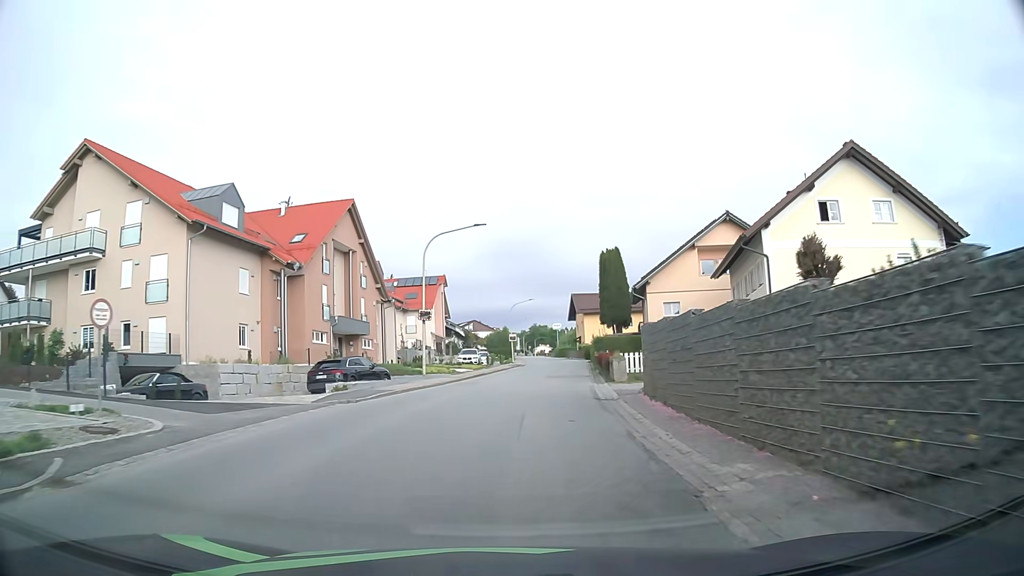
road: secondary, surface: asphalt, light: Day
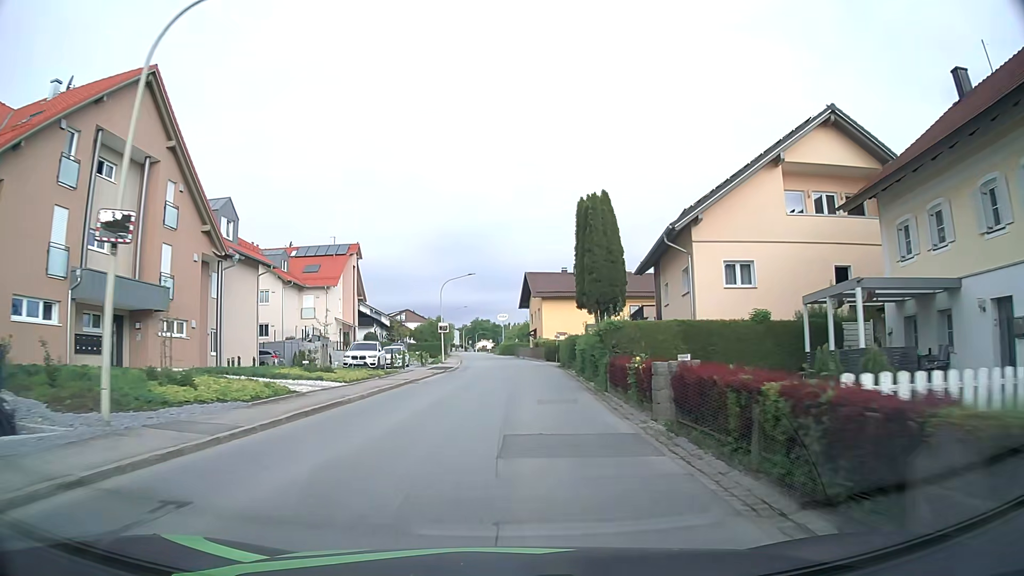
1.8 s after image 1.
(+0.8, +23.1) m; +5°
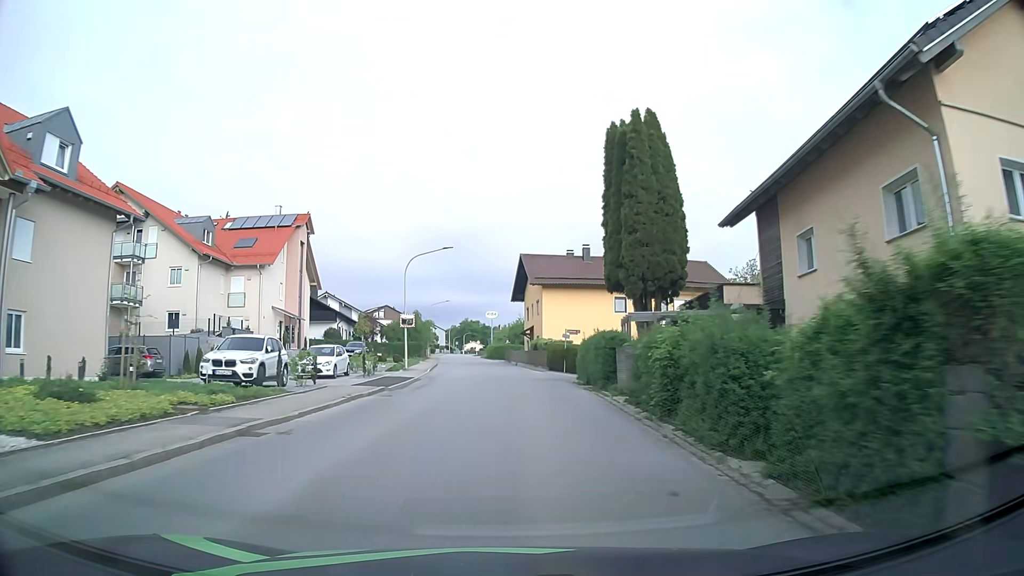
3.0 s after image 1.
(+0.1, +15.6) m; +1°
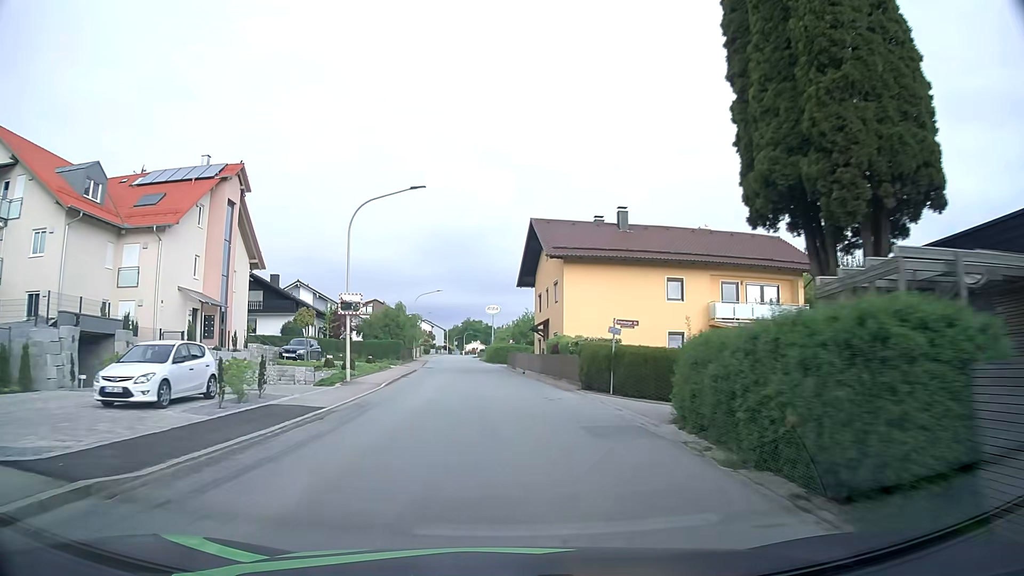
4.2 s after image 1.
(0.0, +15.8) m; 0°
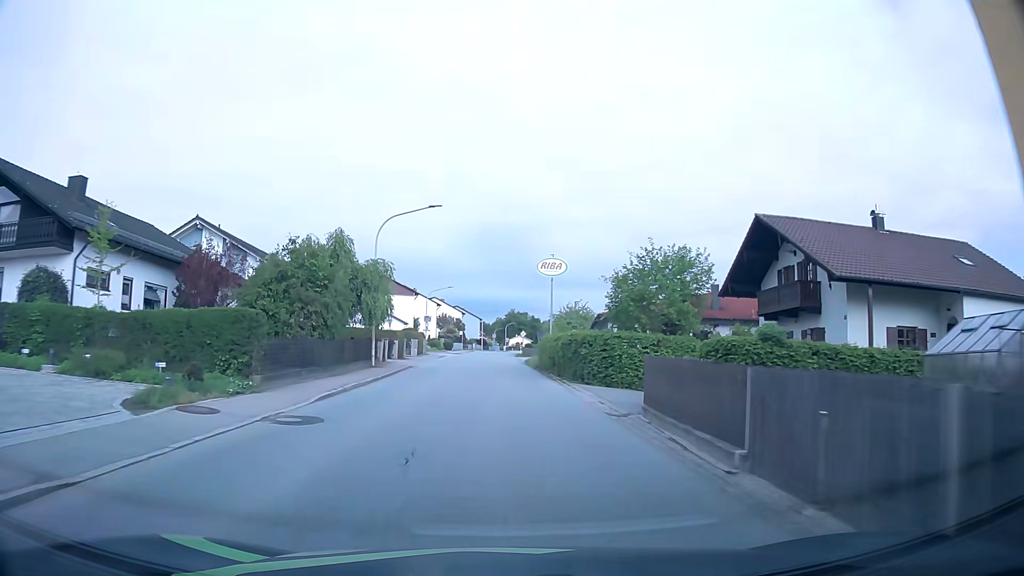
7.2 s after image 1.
(-1.9, +40.1) m; -4°
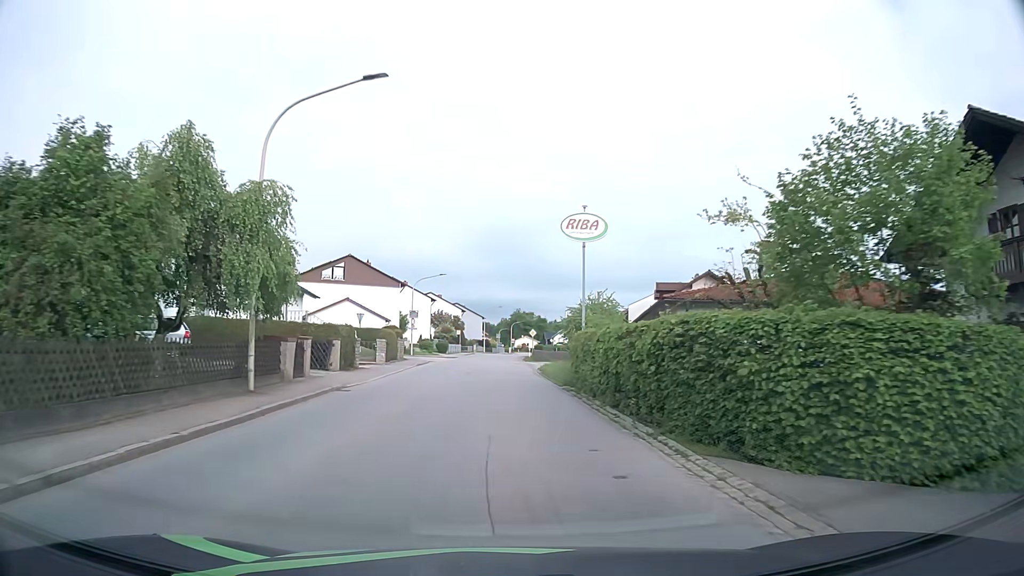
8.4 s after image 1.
(-0.2, +15.3) m; -1°
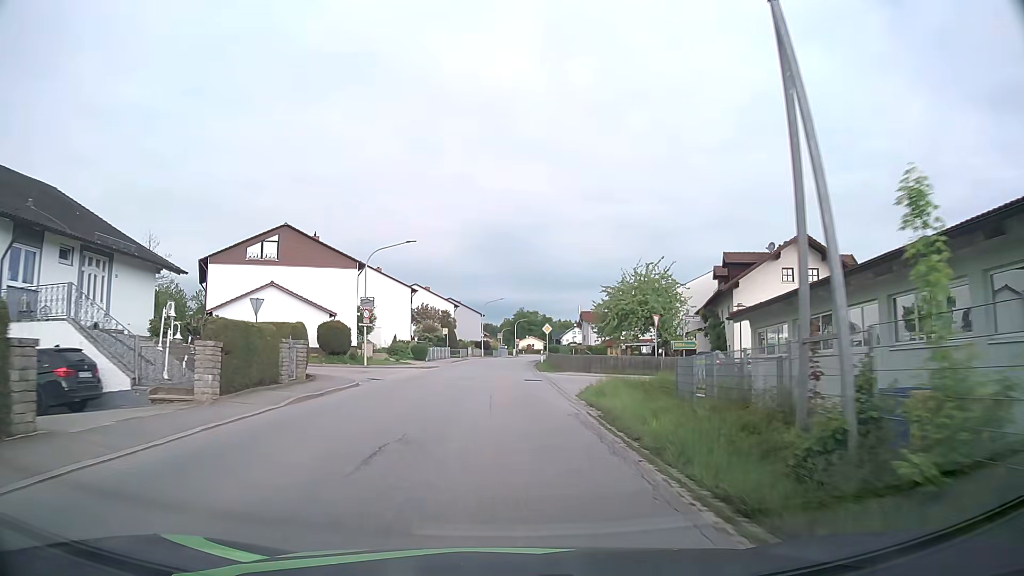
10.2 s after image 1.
(0.0, +21.1) m; 0°
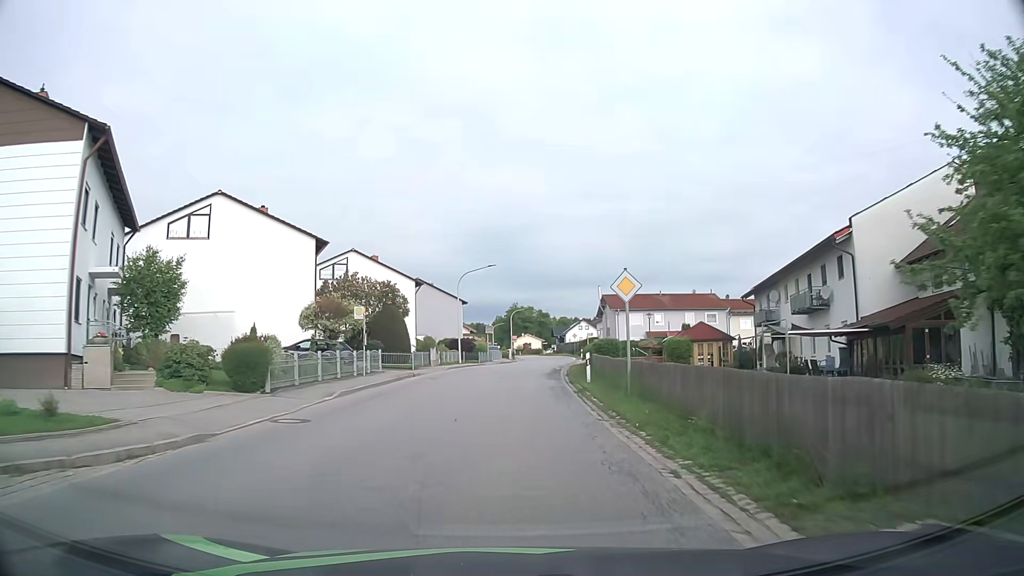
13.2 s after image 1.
(-0.2, +34.8) m; +1°
(0, +10) (0, +20) (+1, +30) (+2, +40) (+3, +50) (+4, +60) (+5, +70) (+6, +80) (+6, +90) (+6, +100) m
